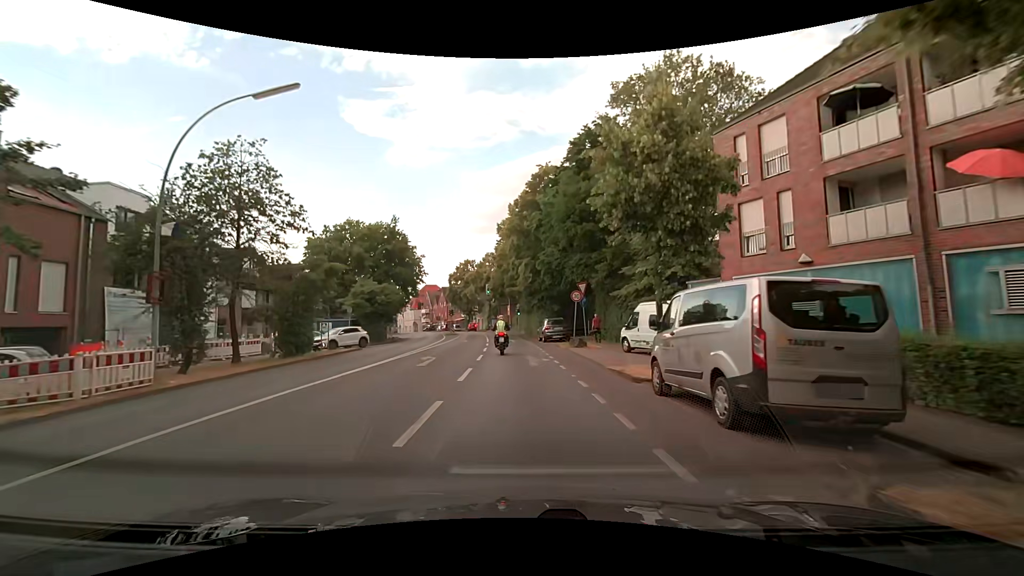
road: secondary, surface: asphalt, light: Day
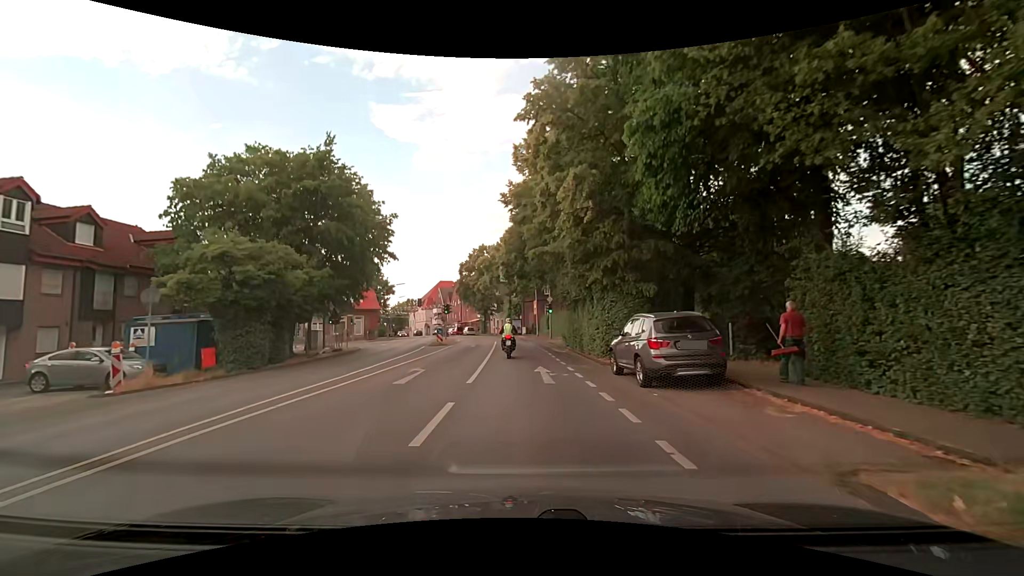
(-0.4, +23.8) m; -2°
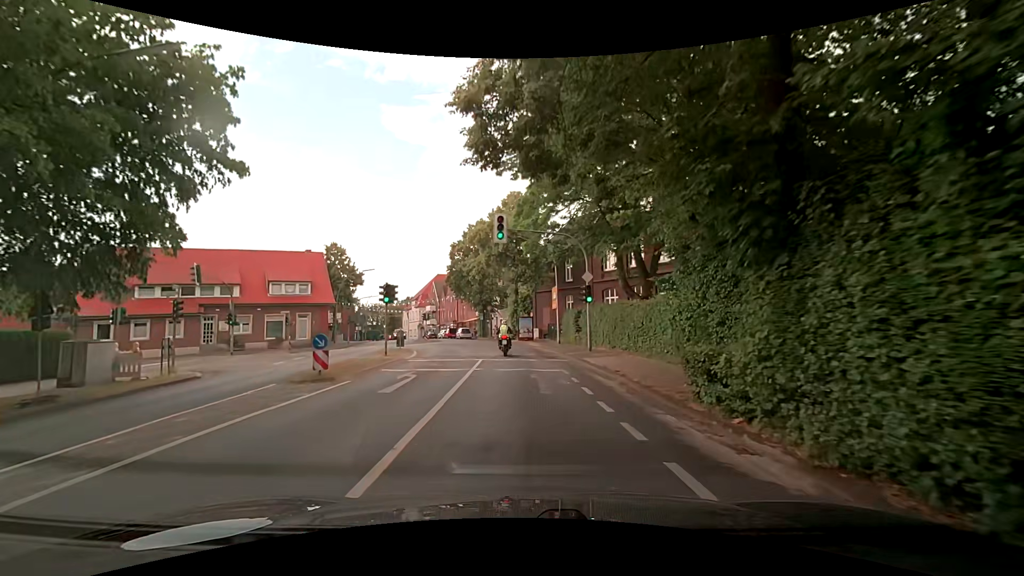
(-0.4, +21.6) m; -2°
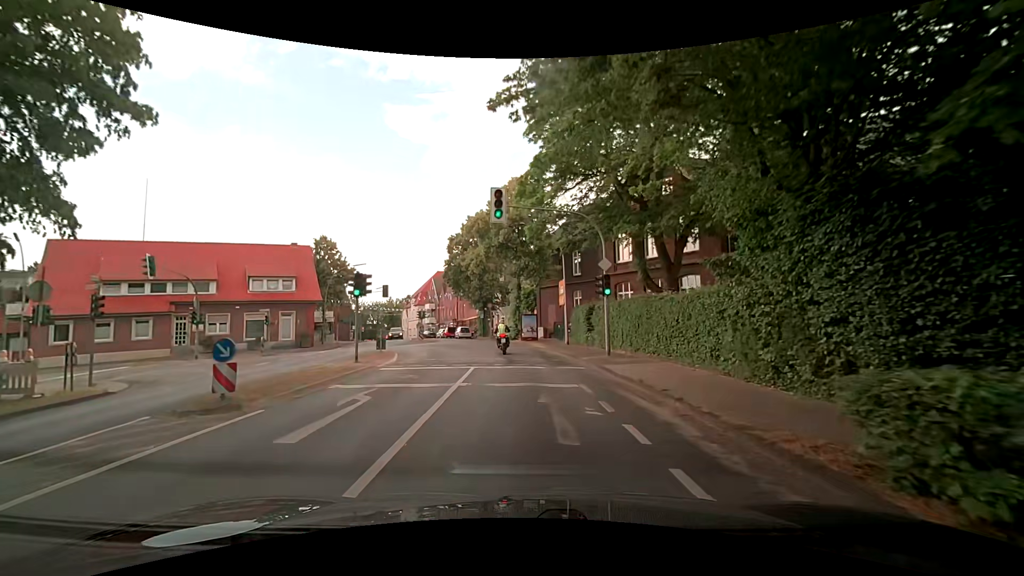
(0.0, +4.4) m; 0°
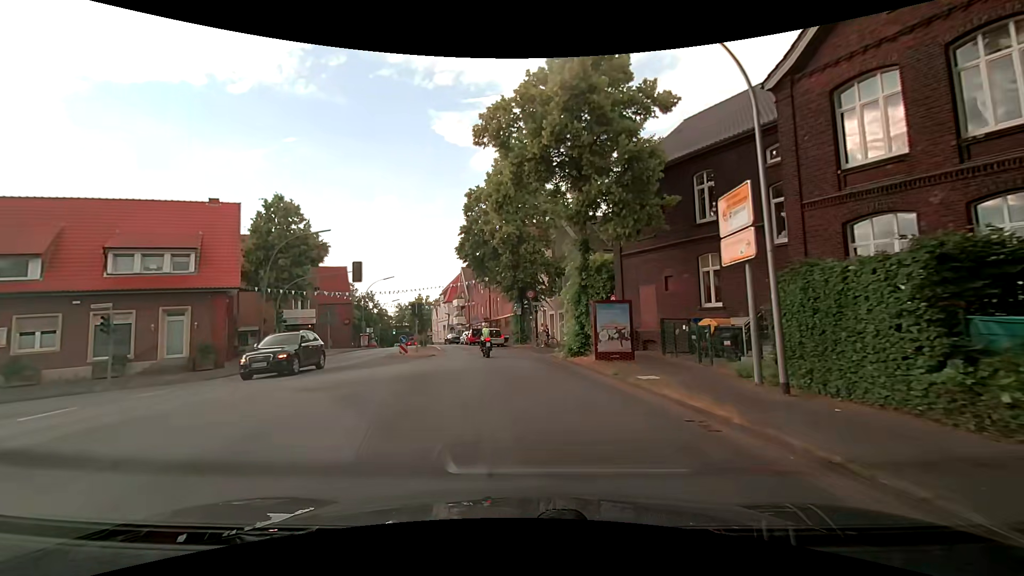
(-0.8, +22.1) m; -5°
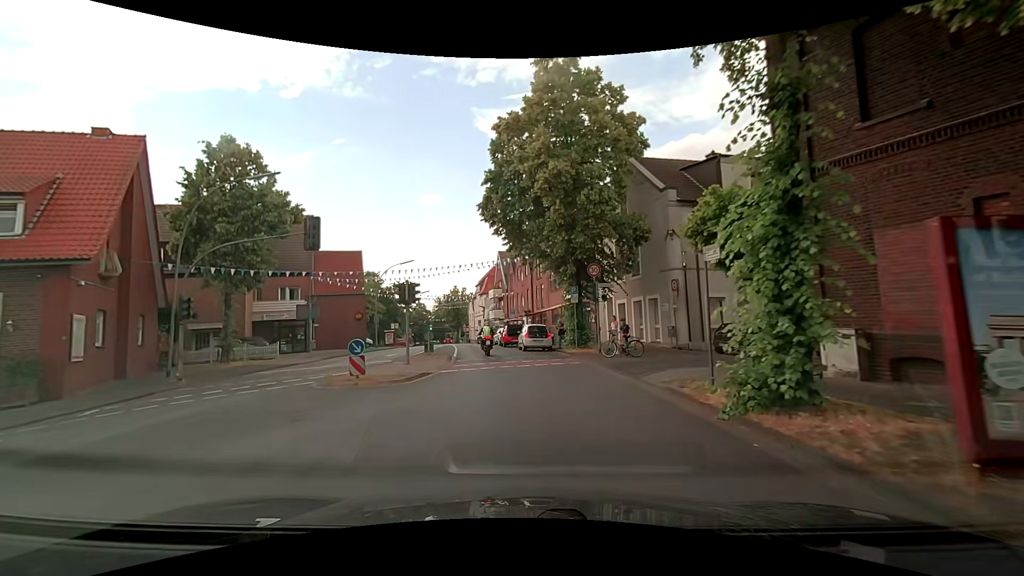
(-0.7, +13.4) m; -5°
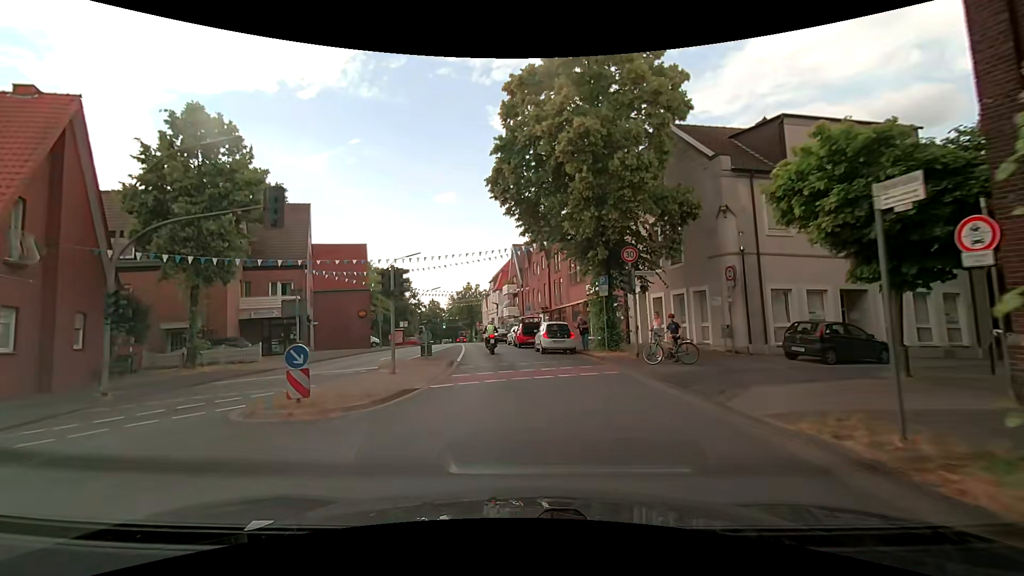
(-0.1, +4.5) m; -2°
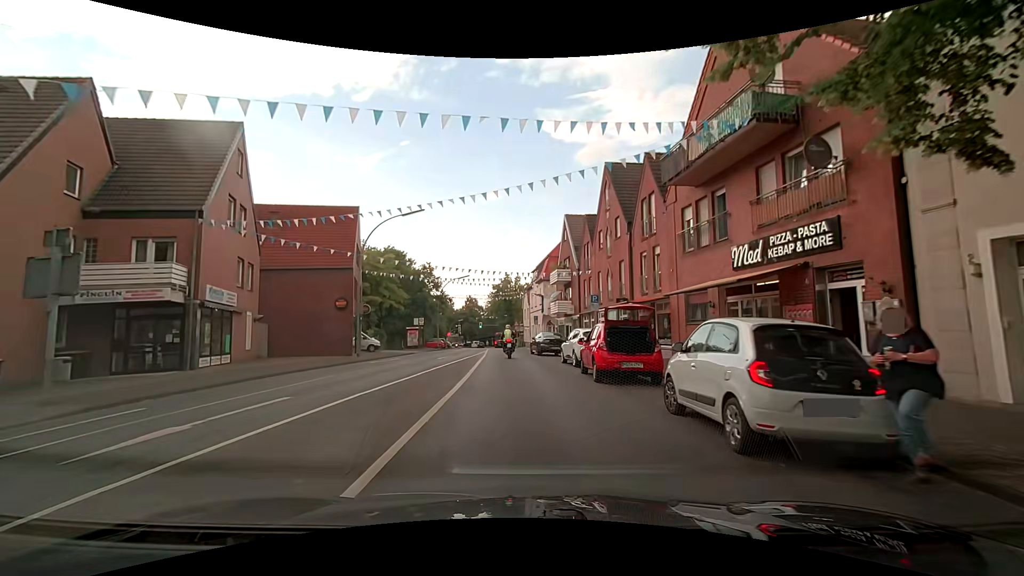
(-0.9, +18.1) m; -5°
(0, +10) (-1, +20) (-1, +30) (-2, +40) (-3, +50) (-4, +60) (-5, +70) (-6, +80) (-6, +90) (-6, +100) m
